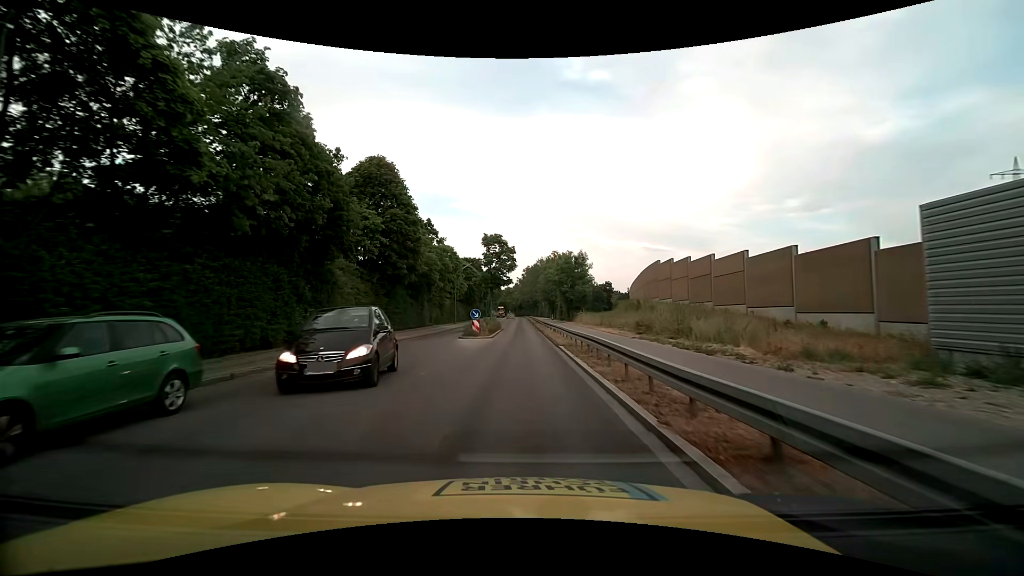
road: tertiary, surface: asphalt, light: Day
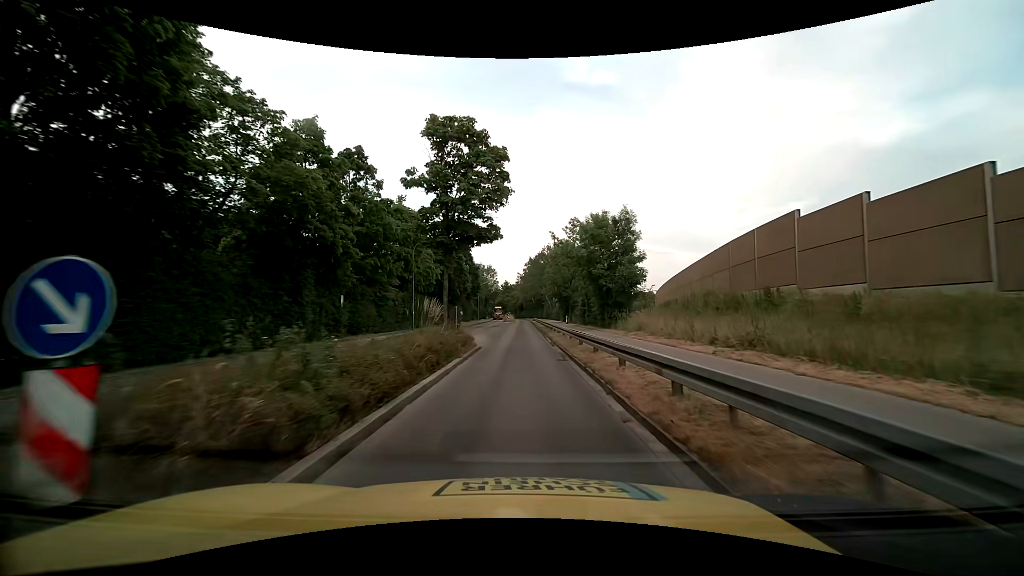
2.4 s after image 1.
(-0.2, +27.1) m; 0°
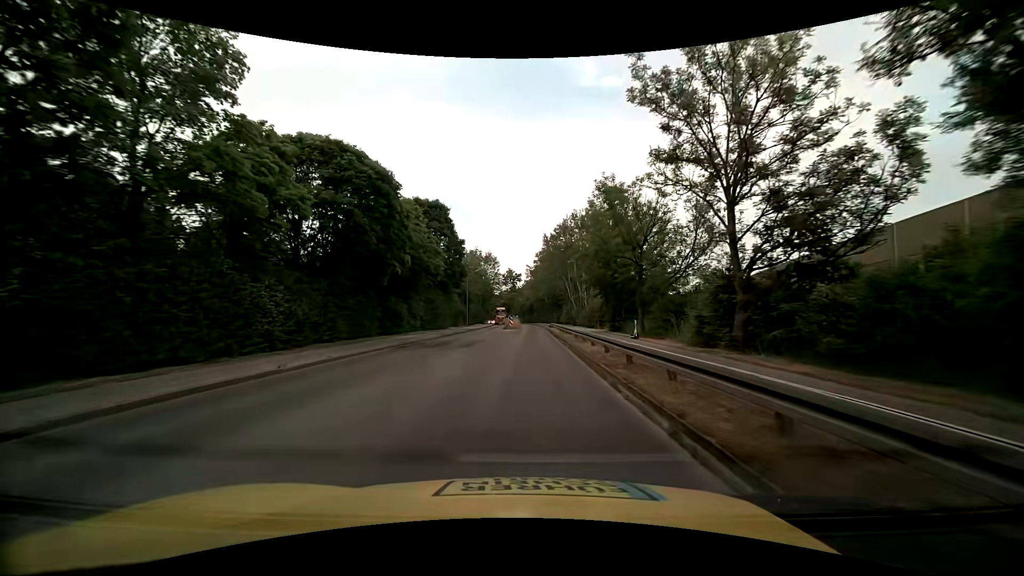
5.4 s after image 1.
(-0.3, +34.3) m; -1°
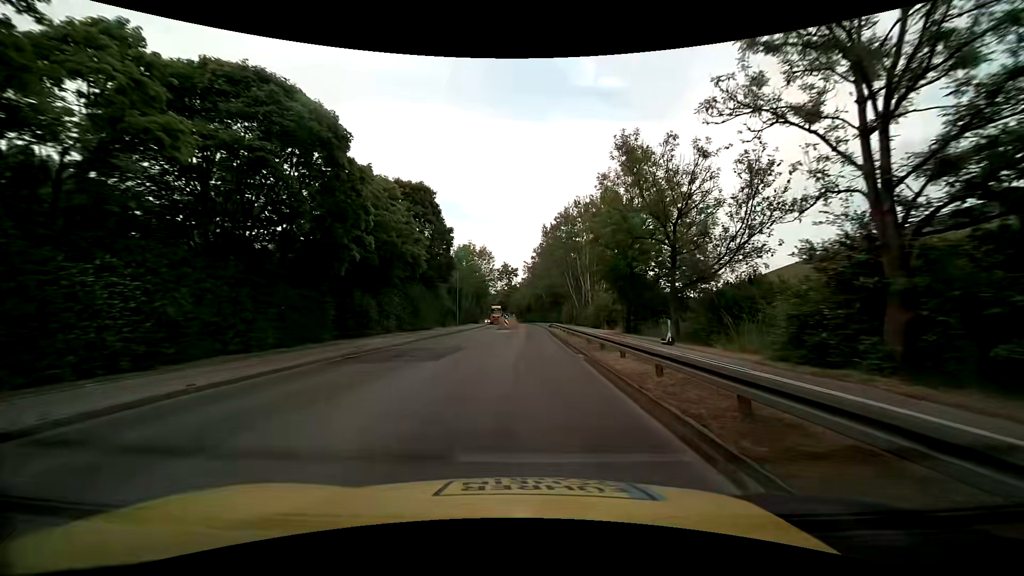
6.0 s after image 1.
(+0.1, +7.0) m; 0°
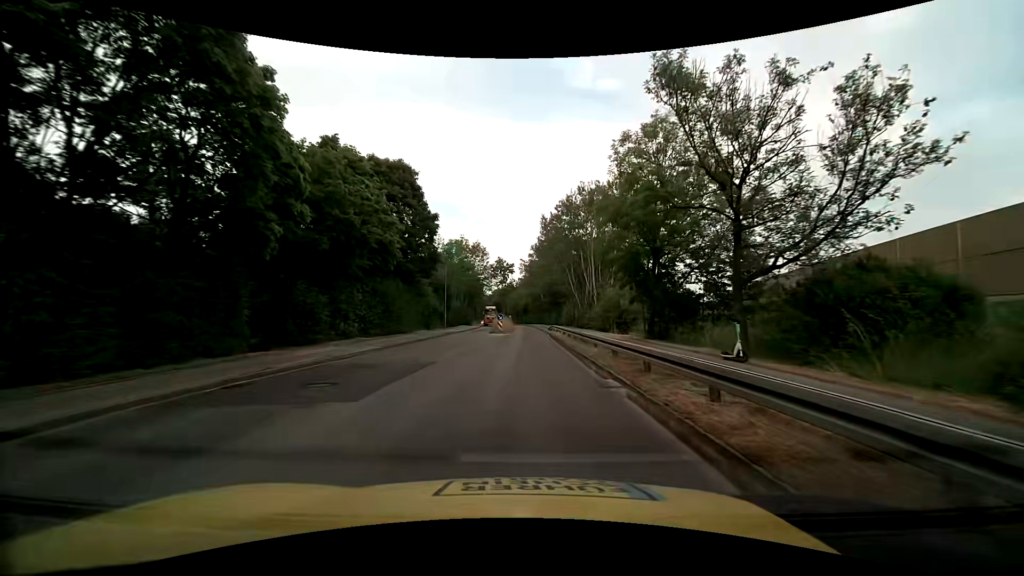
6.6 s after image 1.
(0.0, +7.0) m; +1°
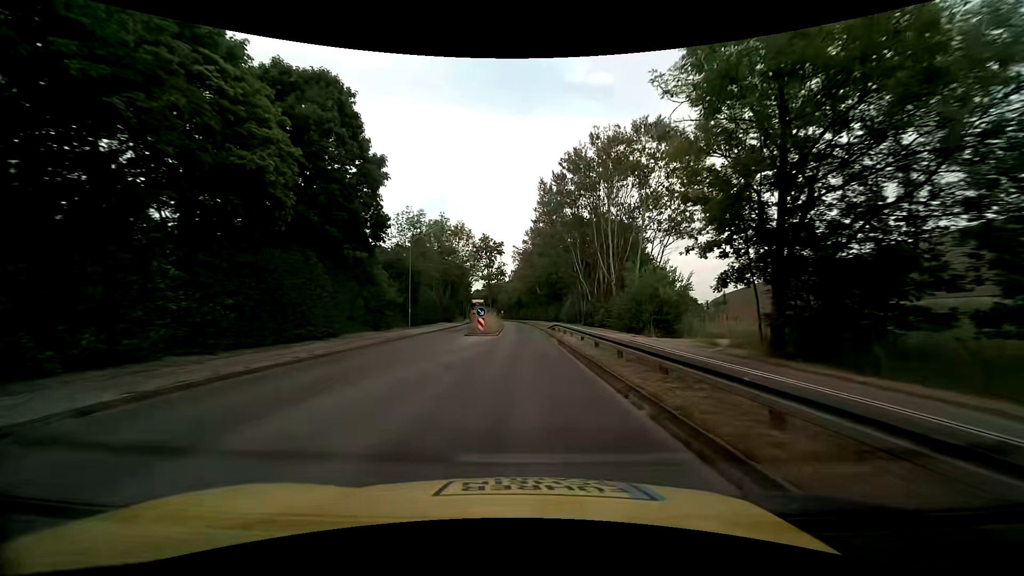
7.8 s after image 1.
(+0.1, +14.1) m; +1°
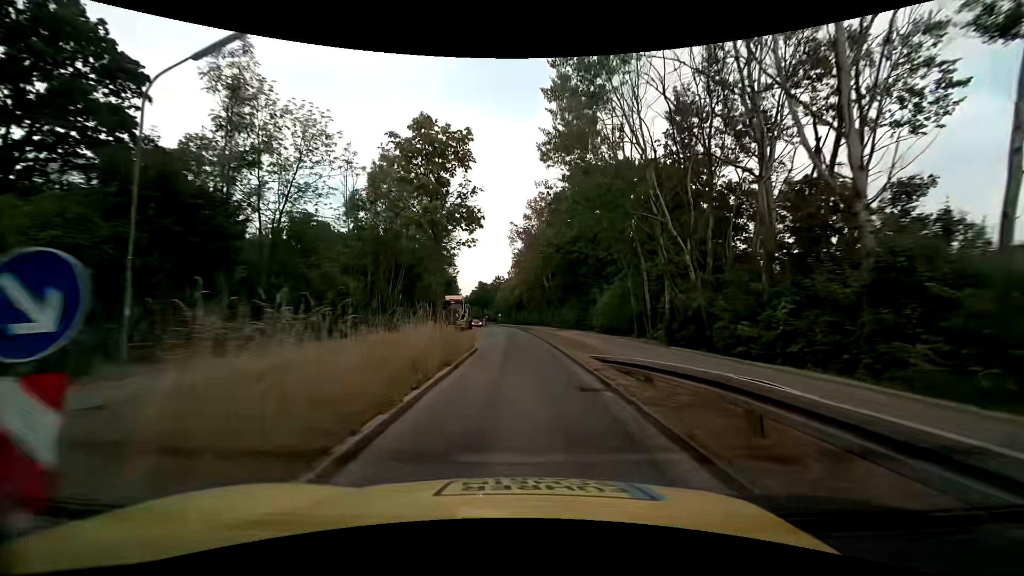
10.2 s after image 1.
(-0.2, +28.2) m; -1°
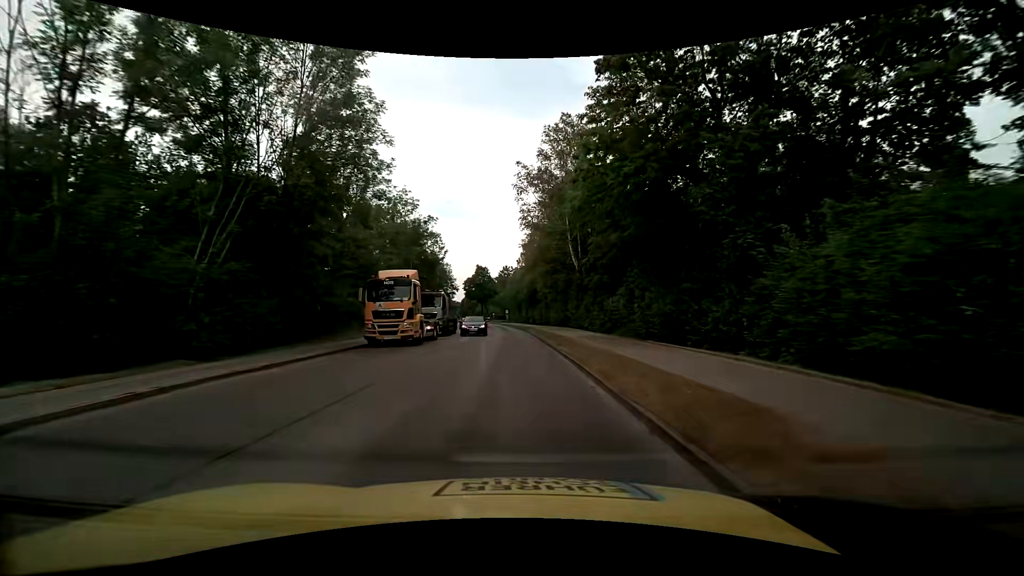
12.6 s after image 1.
(-0.2, +26.1) m; 0°
(0, +10) (-1, +20) (-1, +30) (-2, +40) (-3, +50) (-4, +60) (-5, +70) (-6, +80) (-7, +90) (-8, +100) m
